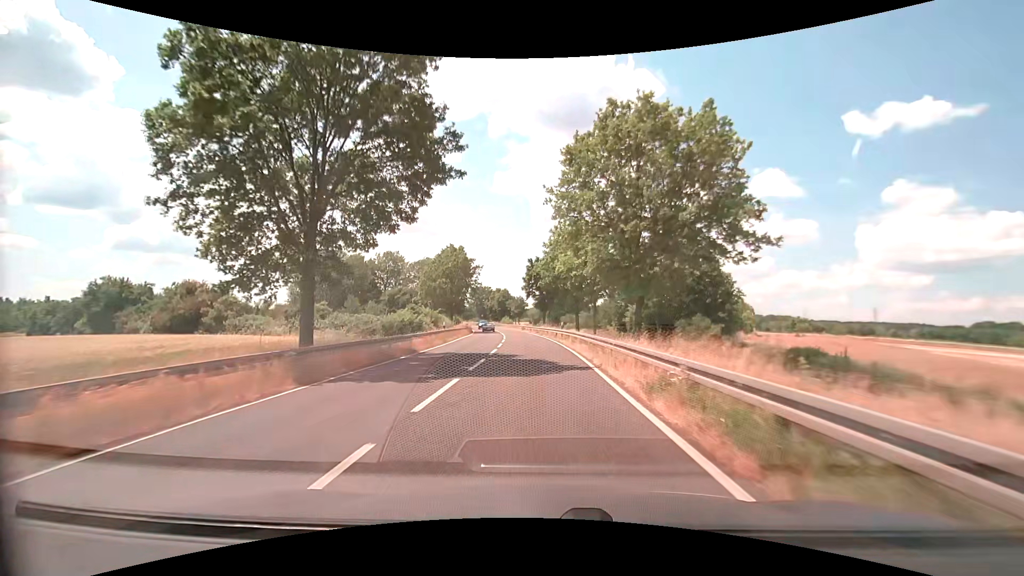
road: primary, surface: asphalt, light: Day
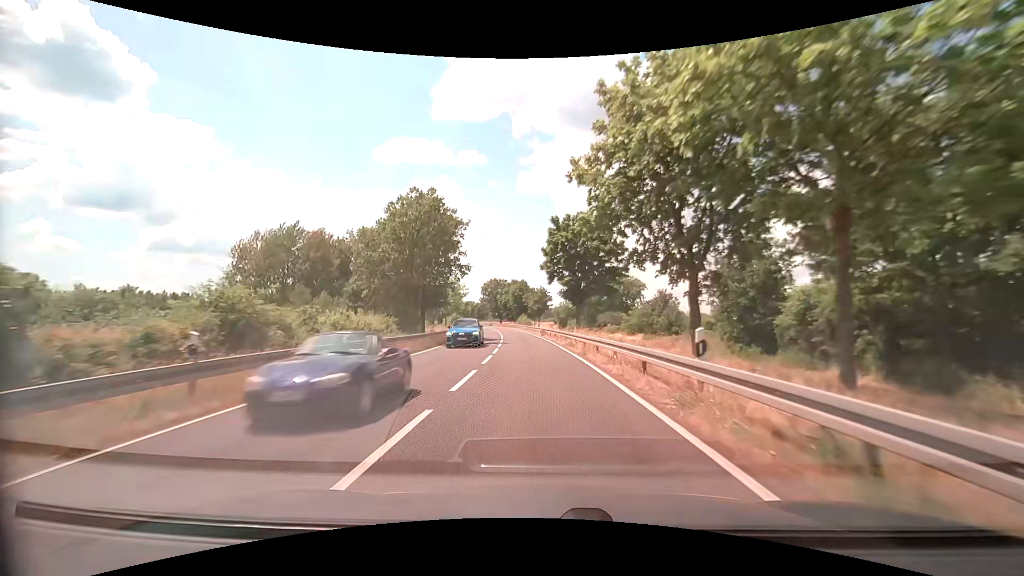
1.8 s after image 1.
(-0.7, +28.7) m; -2°
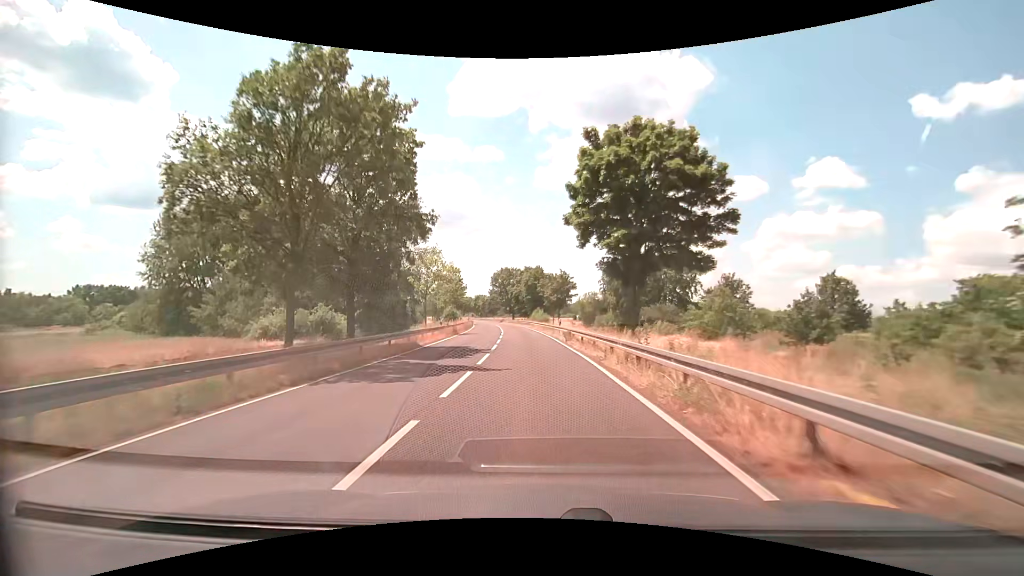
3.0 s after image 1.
(-0.6, +19.1) m; -2°
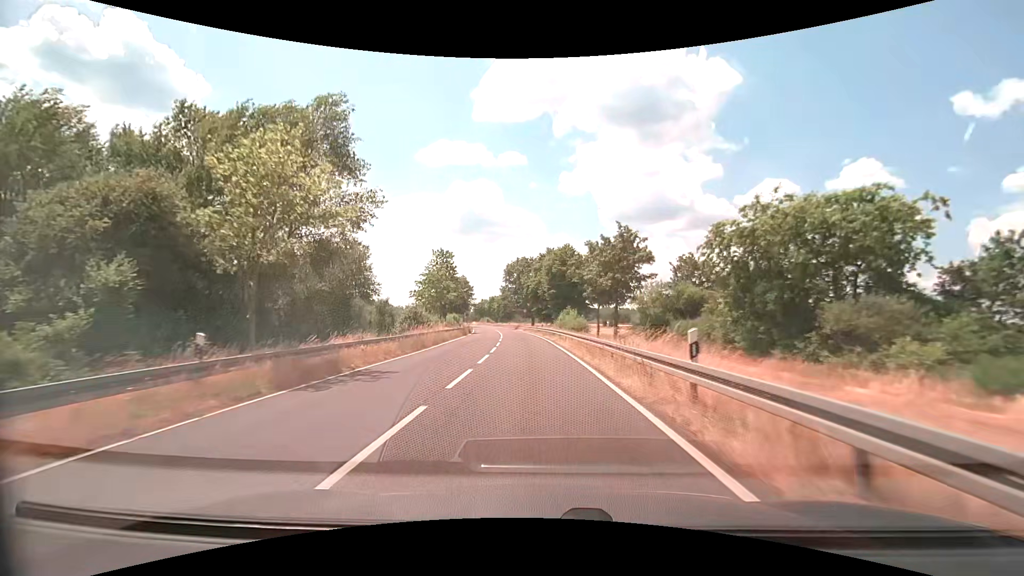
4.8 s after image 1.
(-0.7, +28.9) m; -3°
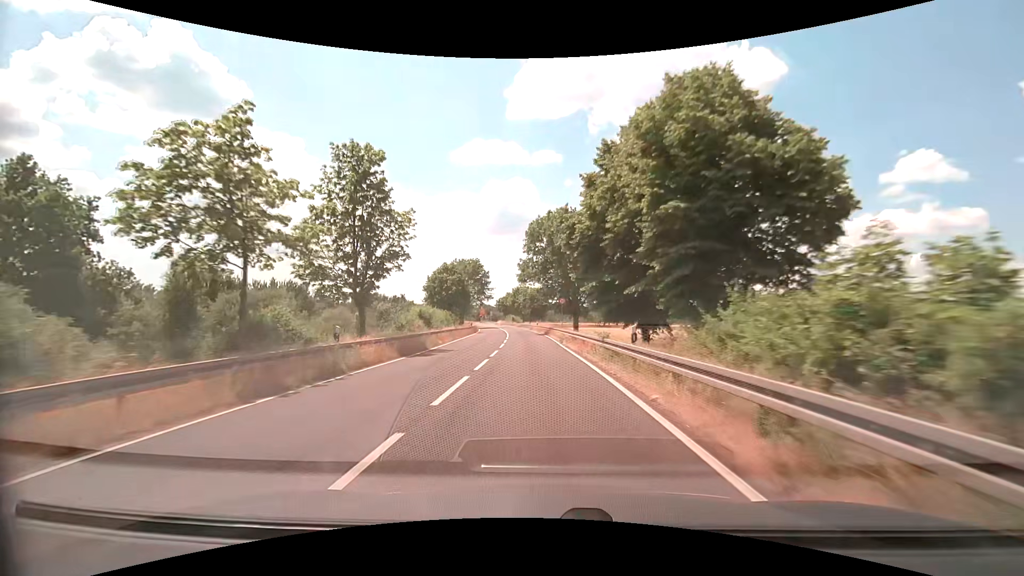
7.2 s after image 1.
(-1.3, +38.7) m; -4°
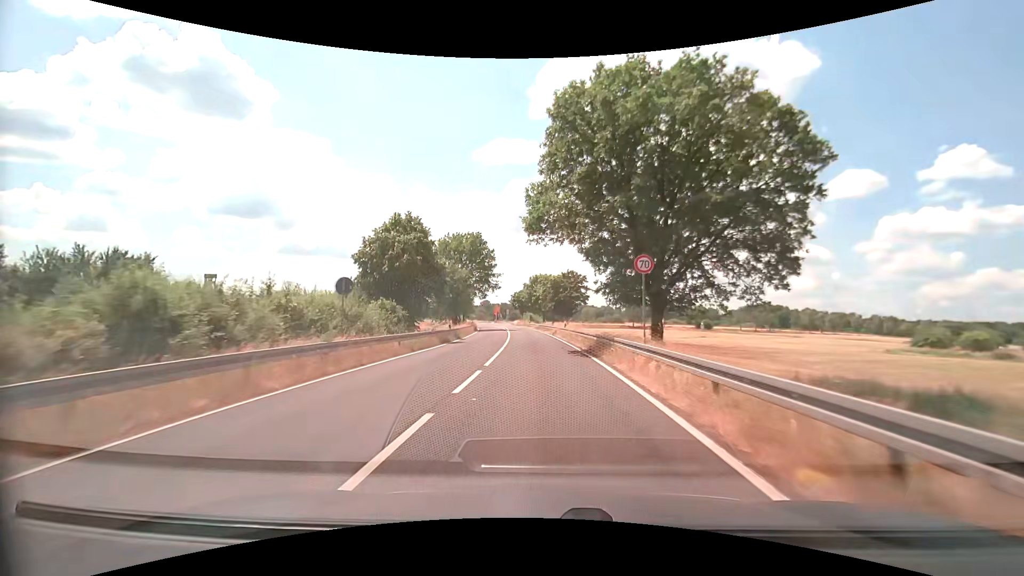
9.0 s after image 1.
(-0.8, +29.1) m; -3°
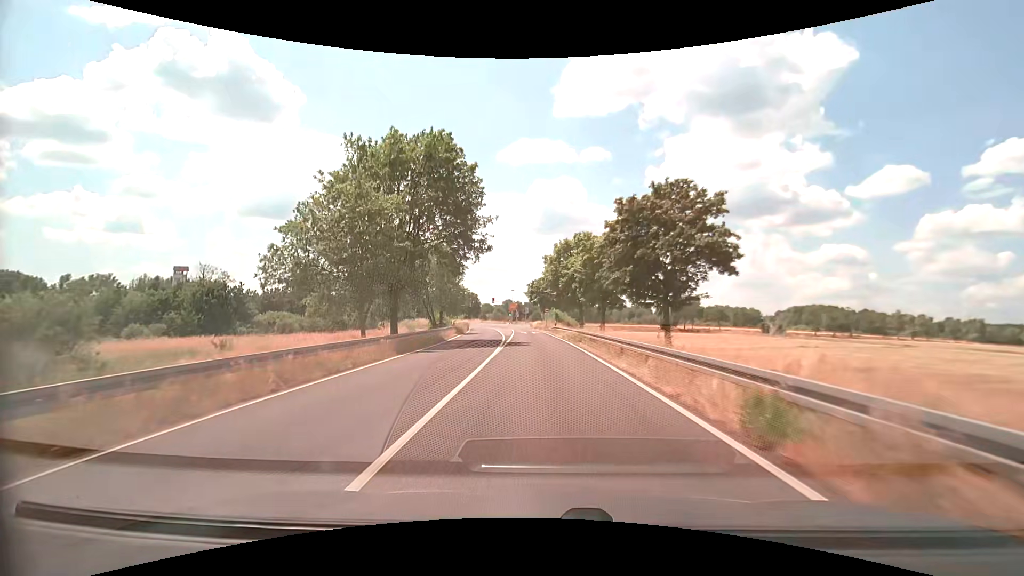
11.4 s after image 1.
(-0.9, +38.1) m; -3°
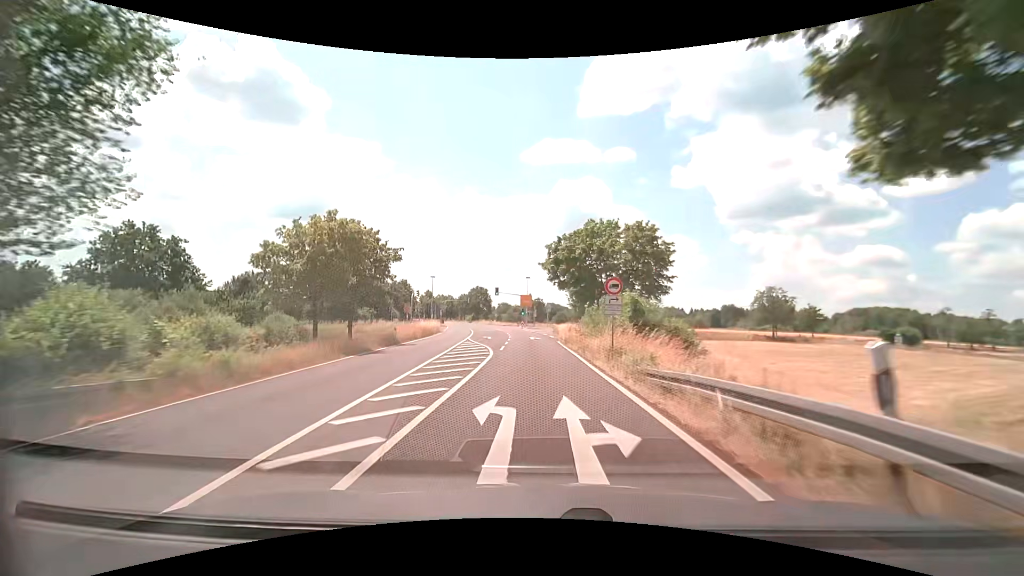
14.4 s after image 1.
(-1.1, +45.8) m; -3°
(0, +10) (-1, +20) (-2, +30) (-3, +40) (-5, +50) (-6, +60) (-8, +69) (-9, +79) (-11, +89) (-17, +97) m
